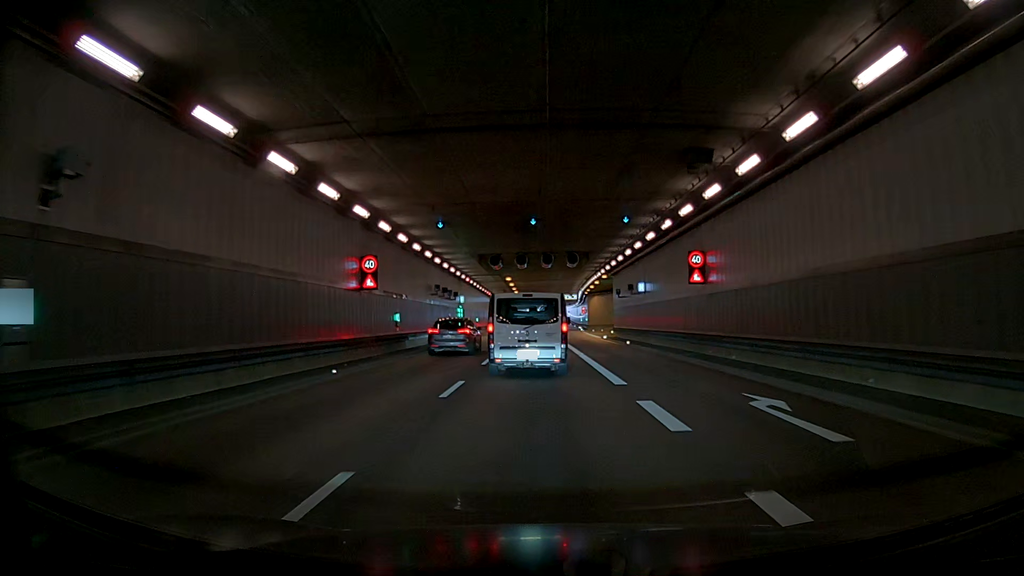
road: trunk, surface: asphalt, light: Day
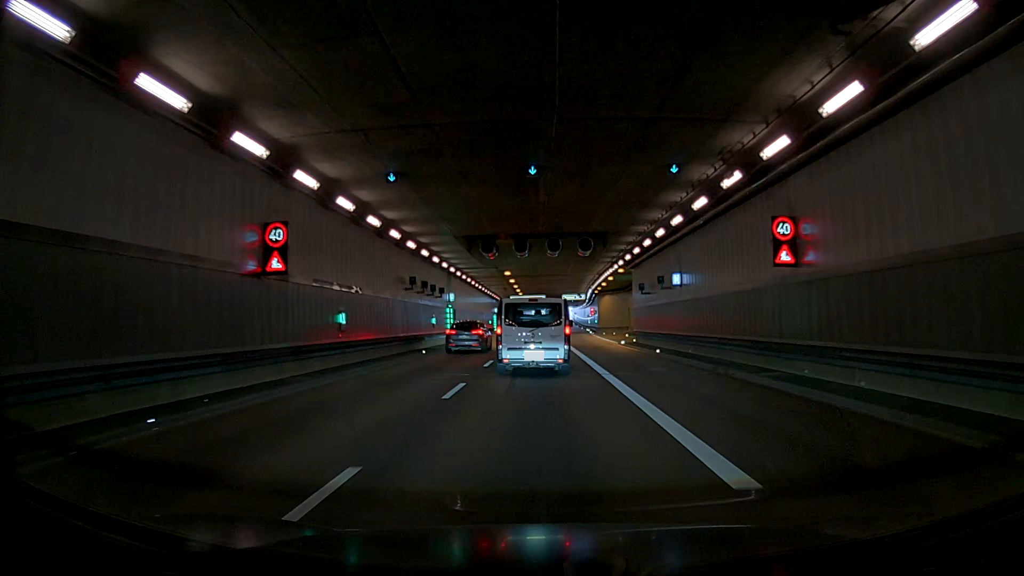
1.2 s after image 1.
(0.0, +8.8) m; -1°
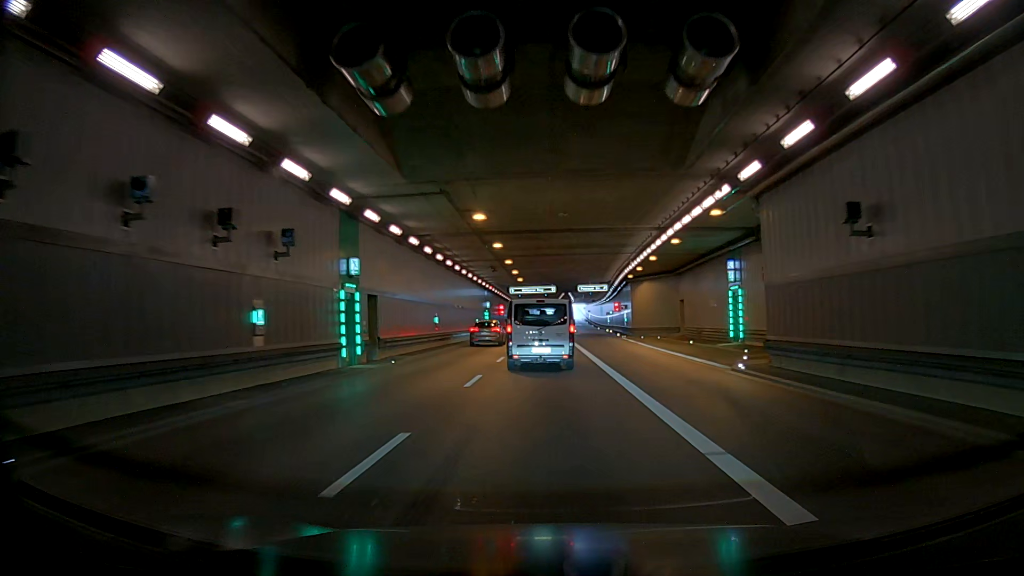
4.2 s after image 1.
(-0.9, +25.3) m; -2°
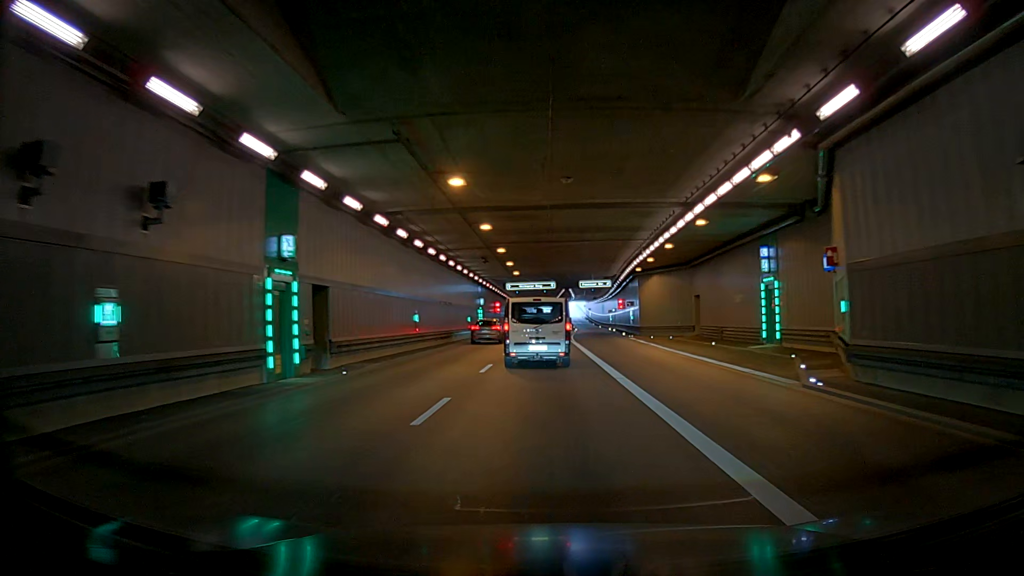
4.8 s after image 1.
(0.0, +5.5) m; 0°
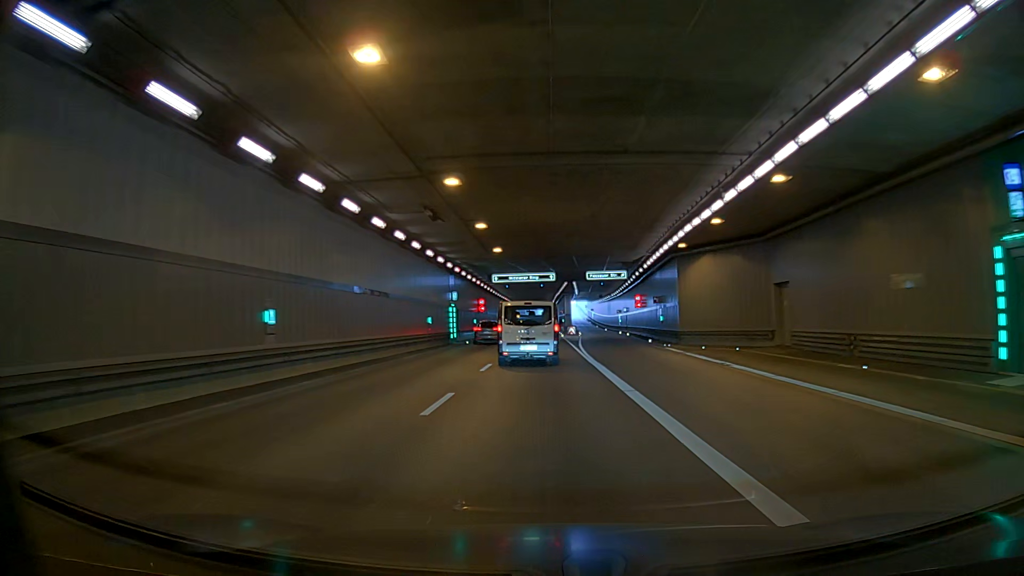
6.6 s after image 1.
(0.0, +17.0) m; 0°
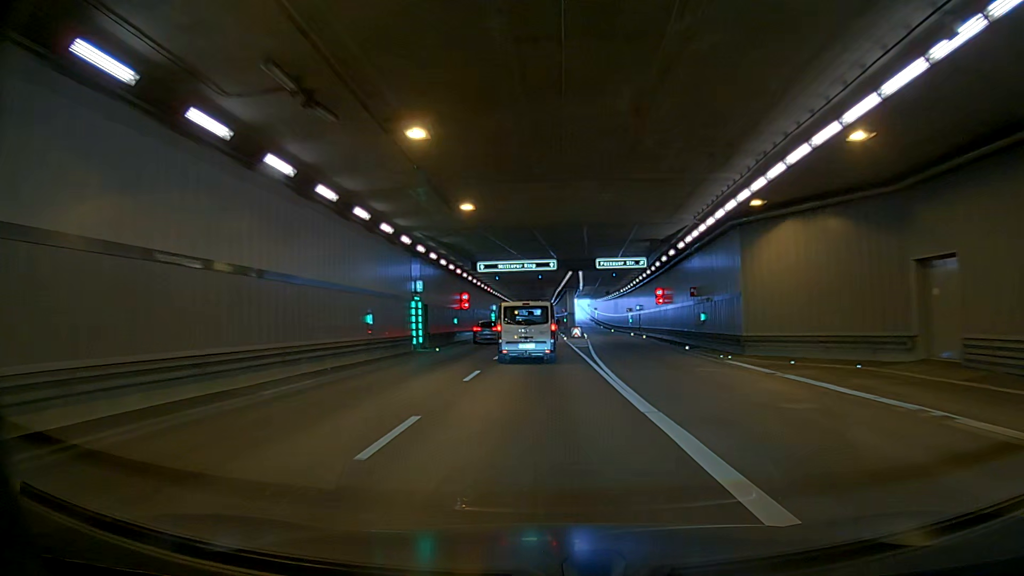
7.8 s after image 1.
(0.0, +12.3) m; 0°
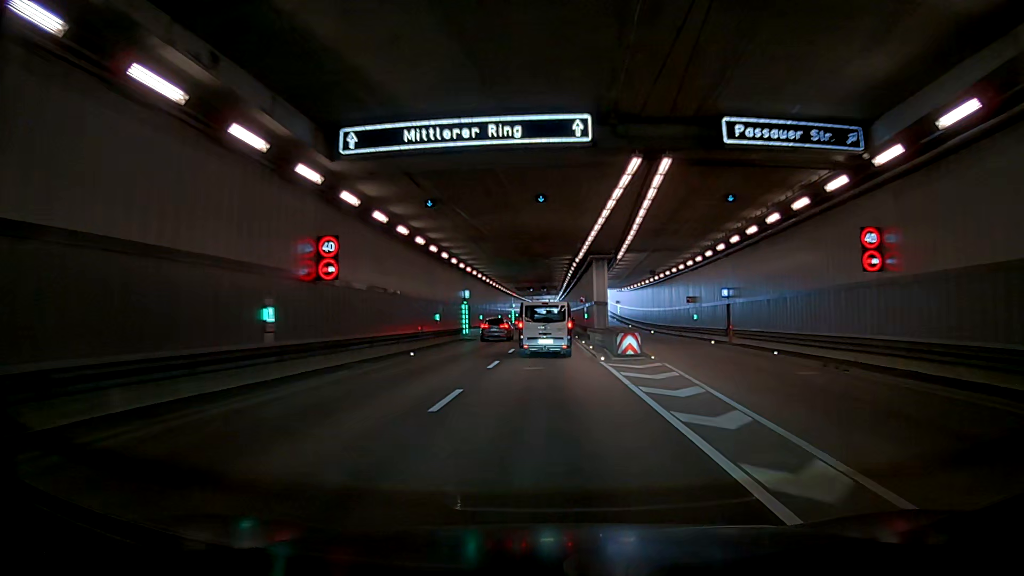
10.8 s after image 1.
(0.0, +32.9) m; 0°
